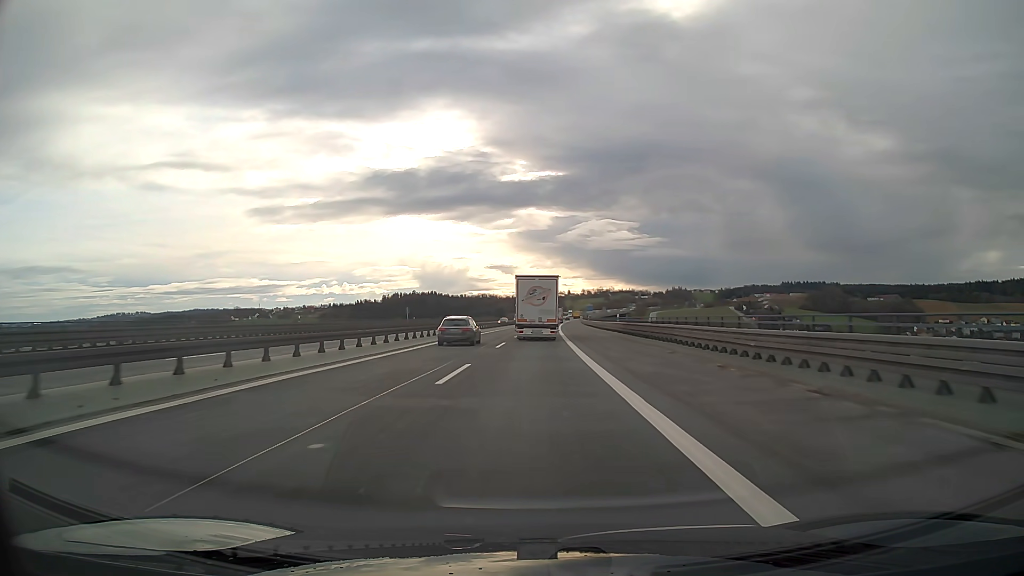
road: motorway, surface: asphalt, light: Day
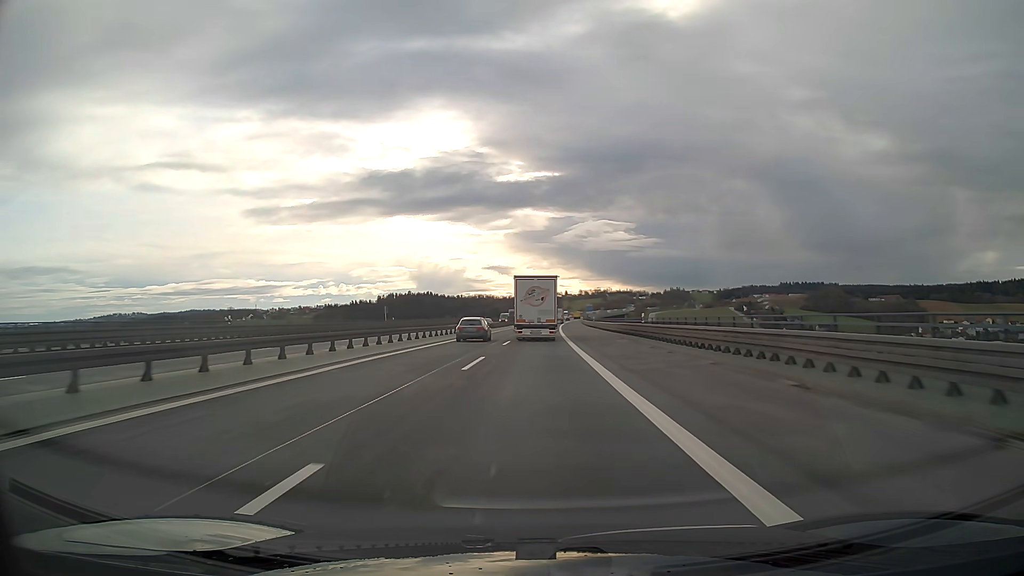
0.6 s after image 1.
(0.0, +14.0) m; 0°
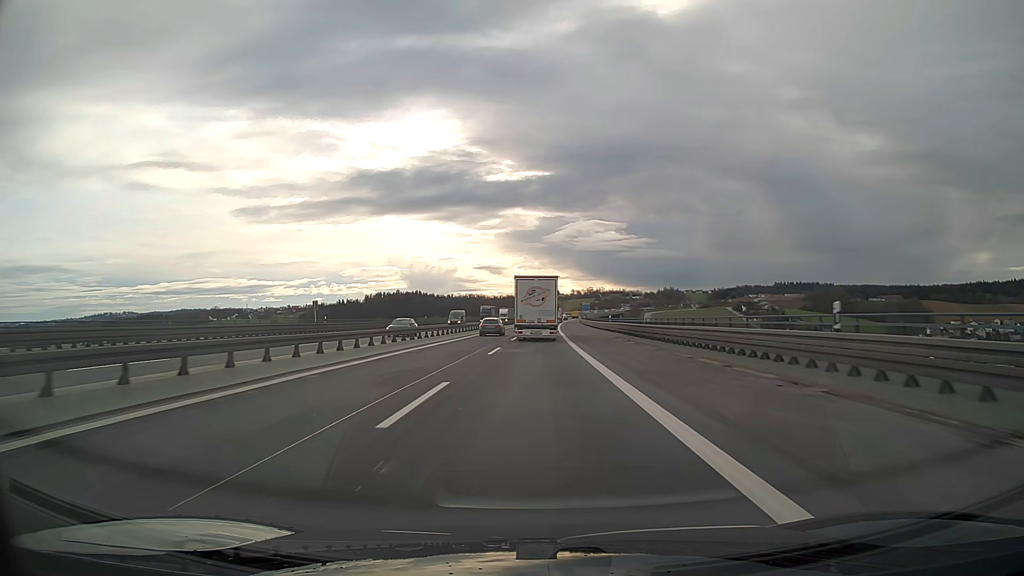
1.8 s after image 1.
(+0.2, +27.8) m; +1°
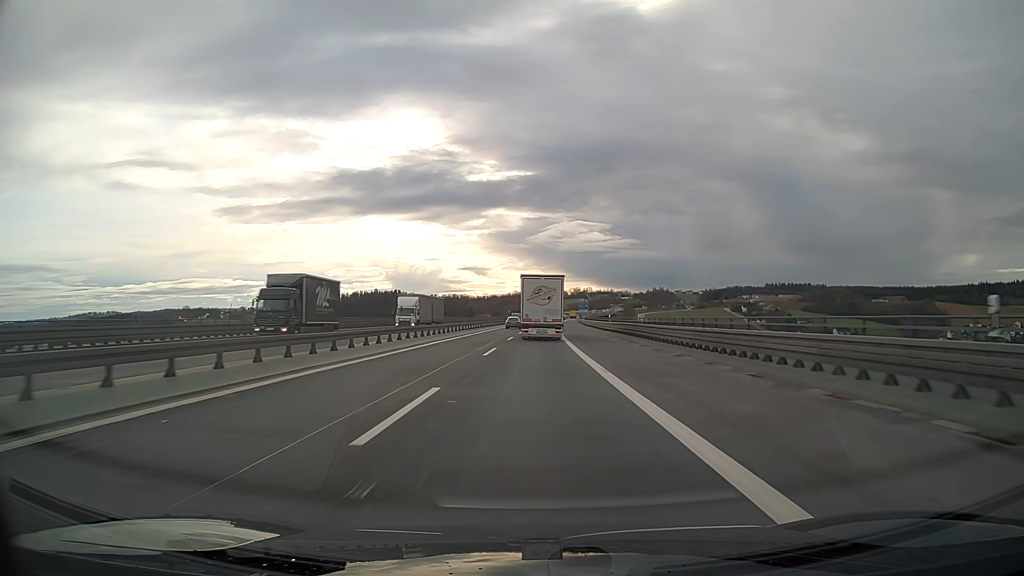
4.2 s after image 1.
(+0.6, +55.2) m; +1°
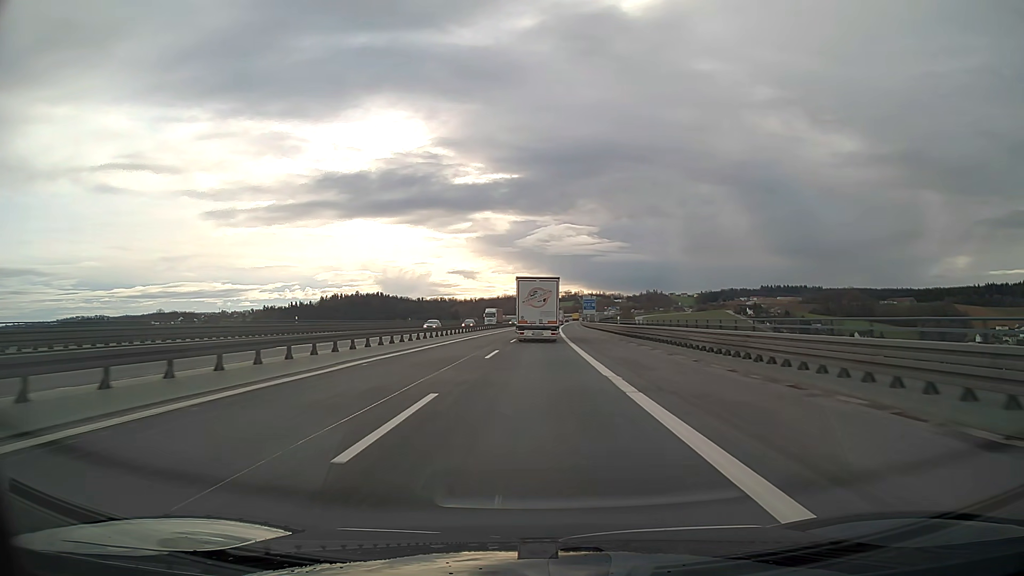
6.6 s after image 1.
(+0.4, +54.9) m; +1°
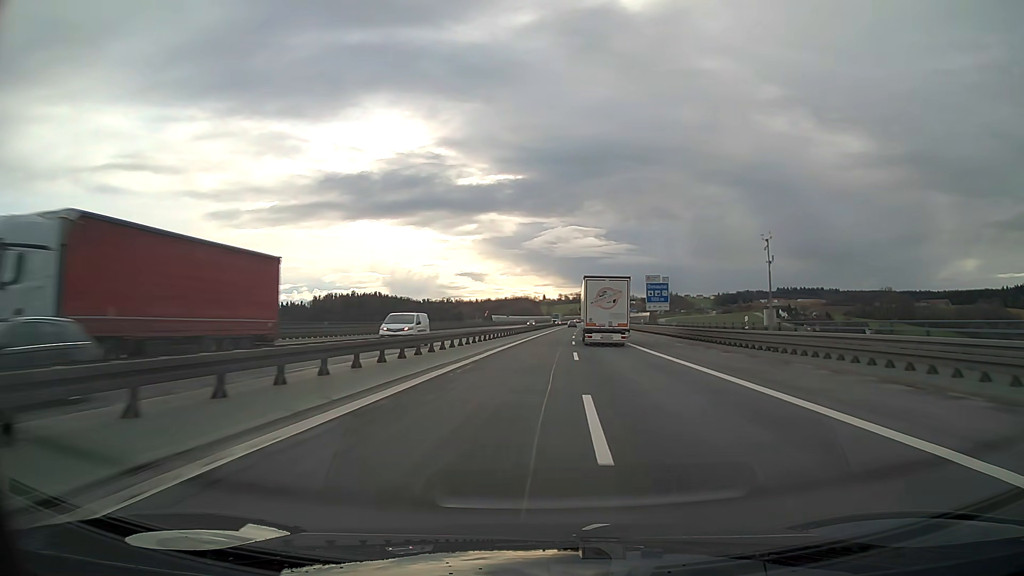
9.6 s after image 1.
(-0.9, +72.2) m; 0°
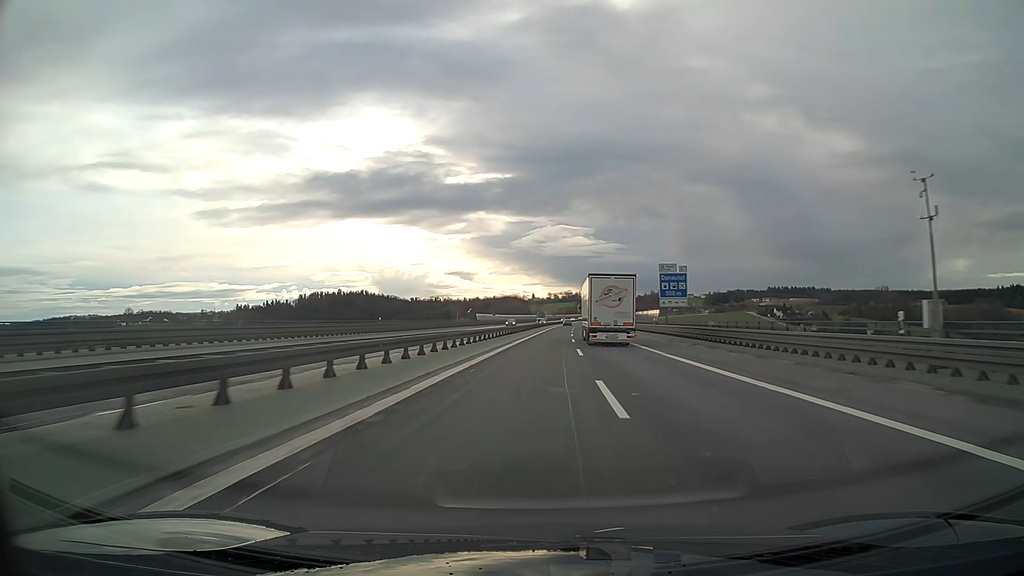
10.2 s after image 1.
(+0.1, +15.0) m; +1°
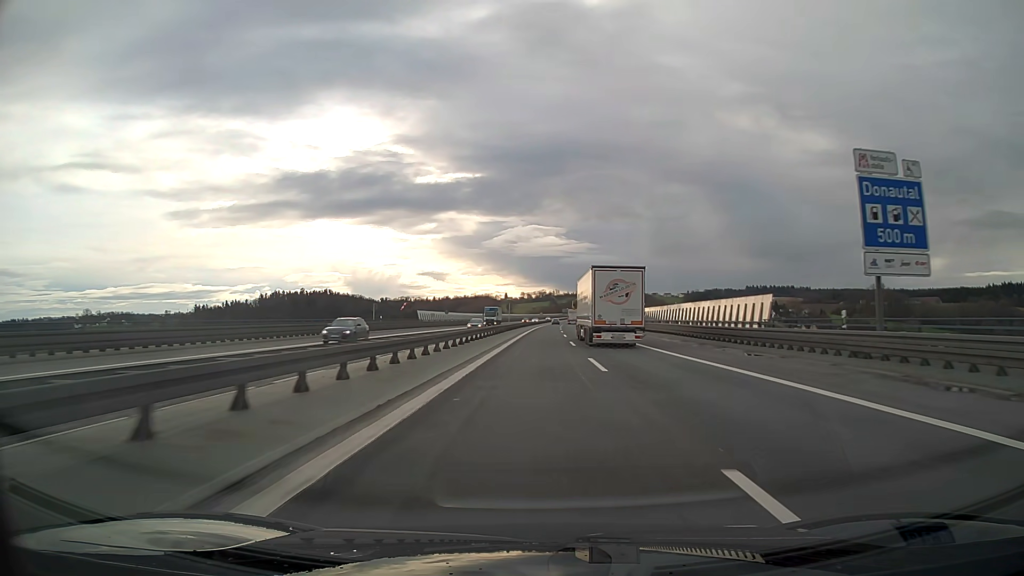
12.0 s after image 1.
(+0.9, +45.8) m; +2°
(0, +10) (0, +20) (0, +30) (0, +40) (+1, +50) (+1, +60) (+1, +70) (+1, +80) (+2, +90) (+2, +100) m
